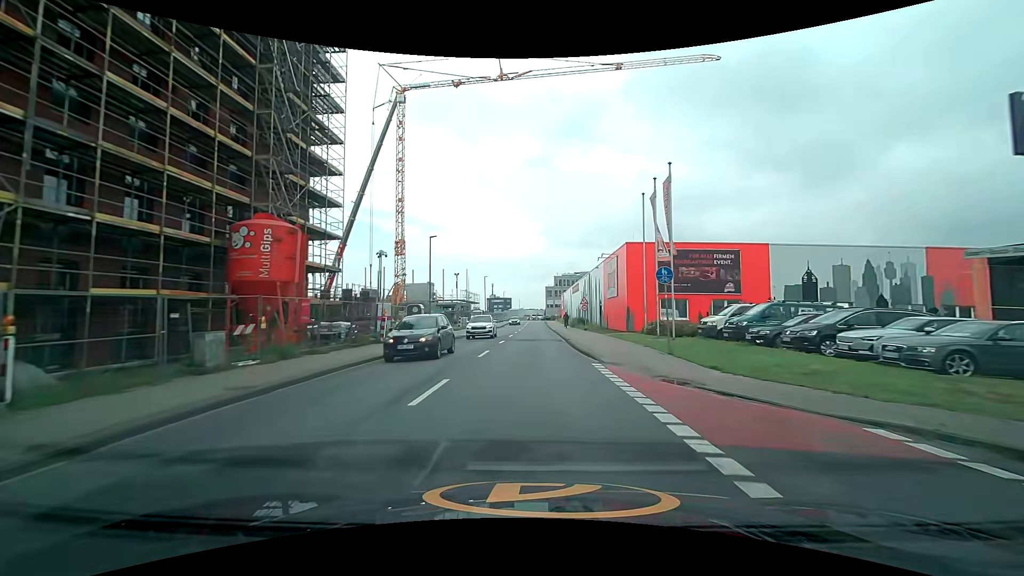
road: unclassified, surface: asphalt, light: Day
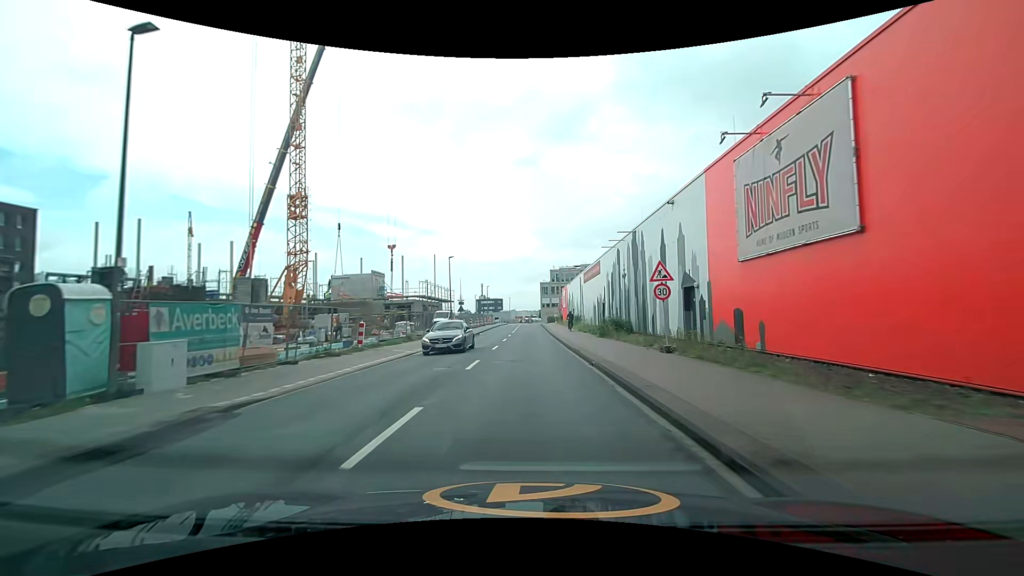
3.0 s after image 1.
(+0.4, +29.2) m; +1°
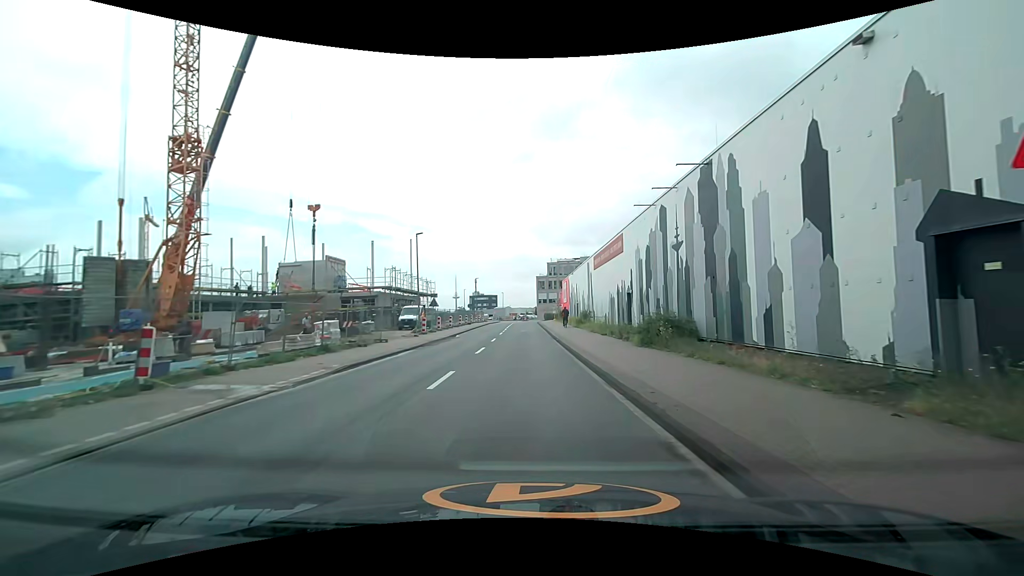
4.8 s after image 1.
(+0.2, +13.0) m; +1°
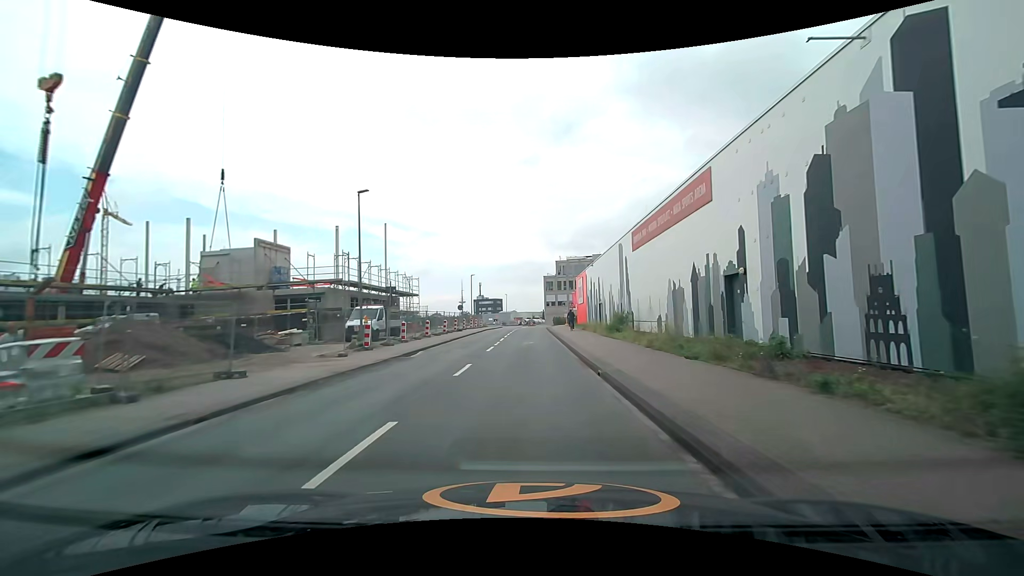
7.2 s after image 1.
(0.0, +14.9) m; 0°
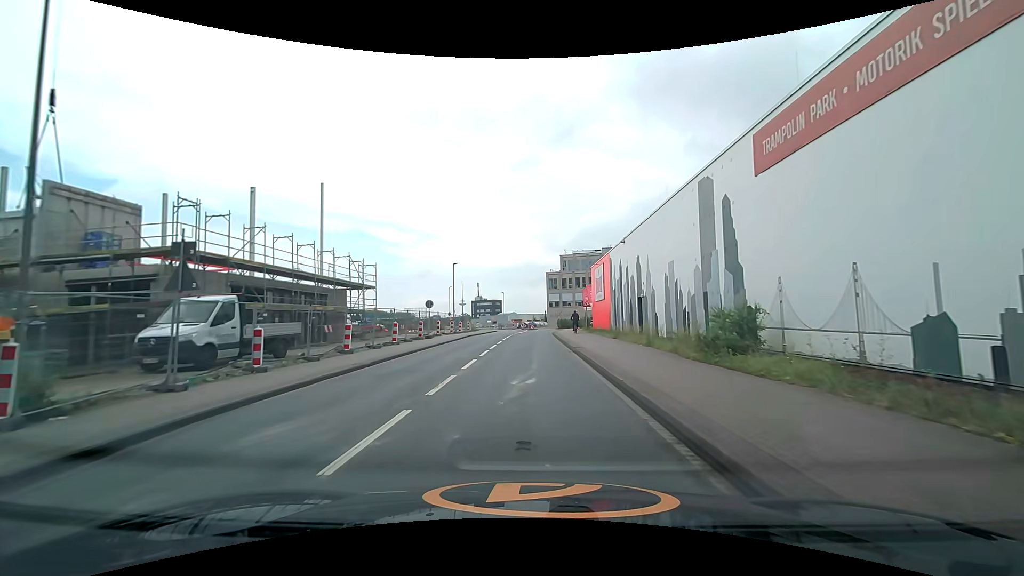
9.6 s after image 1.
(0.0, +16.7) m; 0°
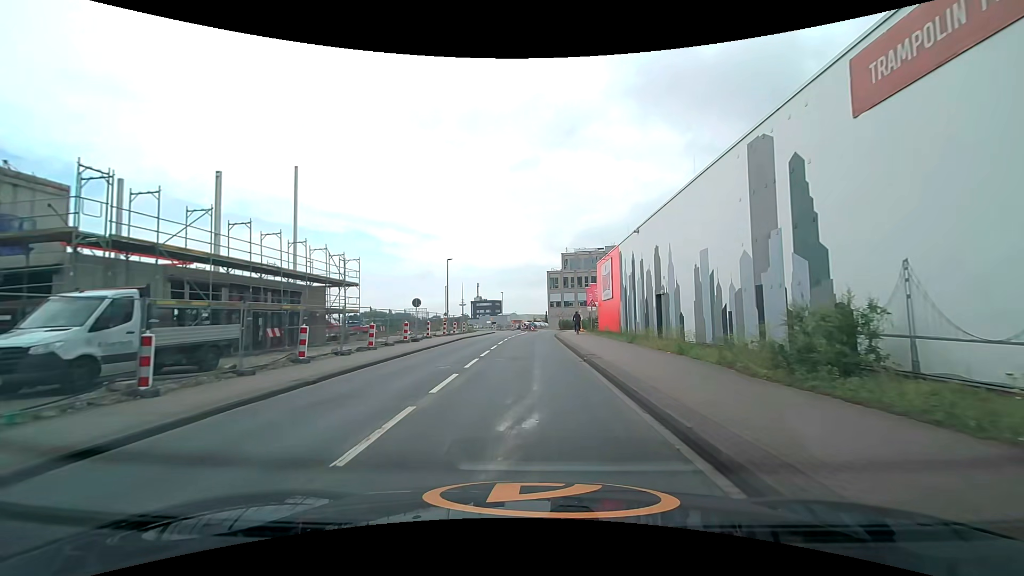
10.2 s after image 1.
(0.0, +4.2) m; 0°
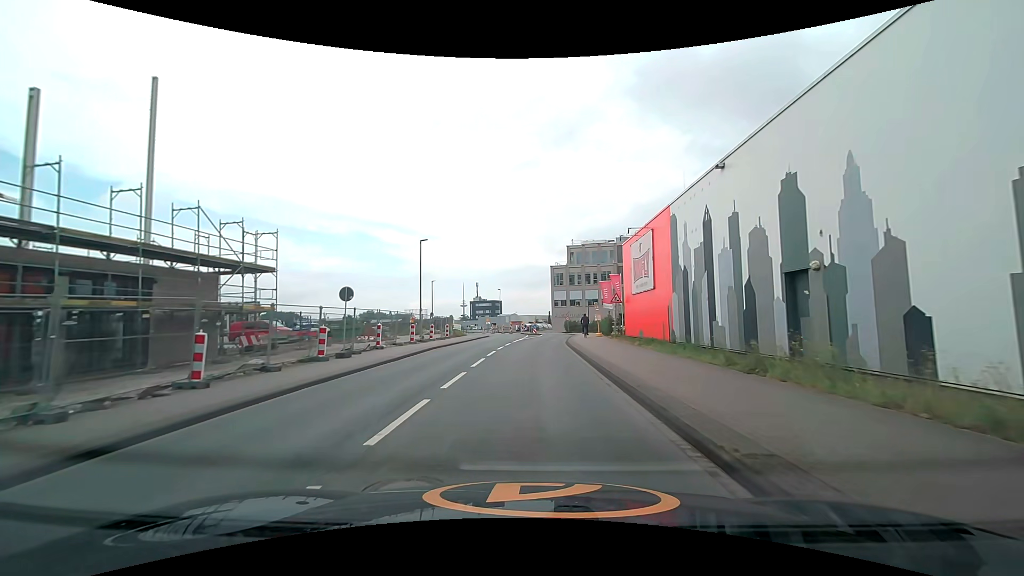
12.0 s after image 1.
(0.0, +12.8) m; 0°
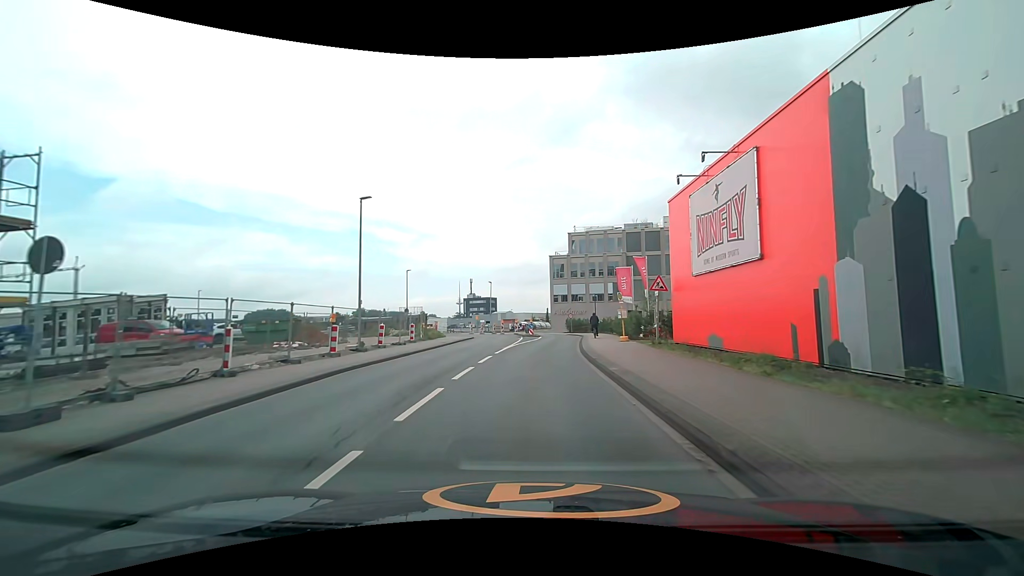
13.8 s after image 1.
(-0.1, +12.4) m; 0°
(0, +10) (0, +20) (+1, +30) (+2, +40) (+3, +50) (+1, +60) (-4, +68) (-13, +73) (-22, +76) (-32, +78) m
